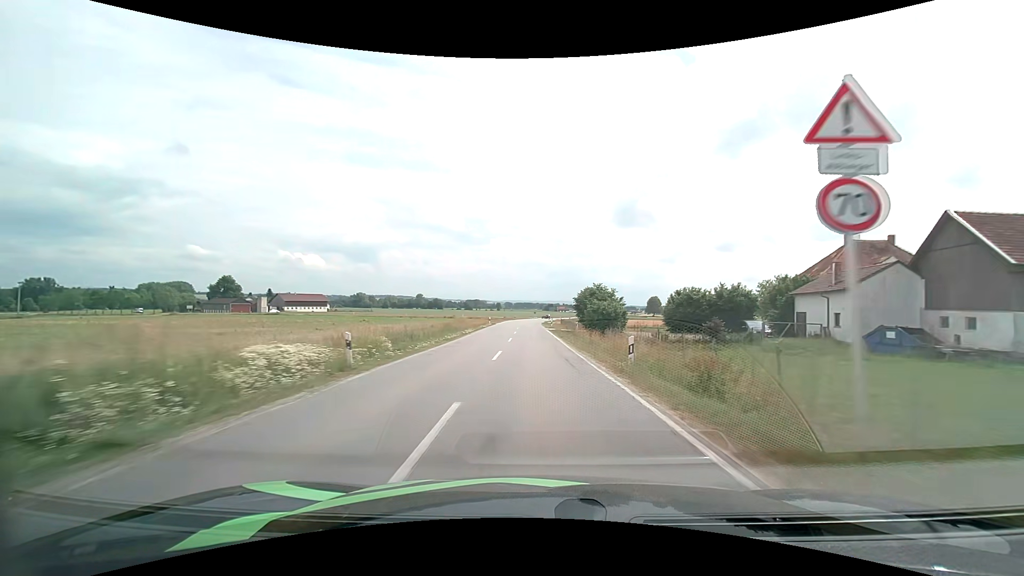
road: secondary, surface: asphalt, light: Day
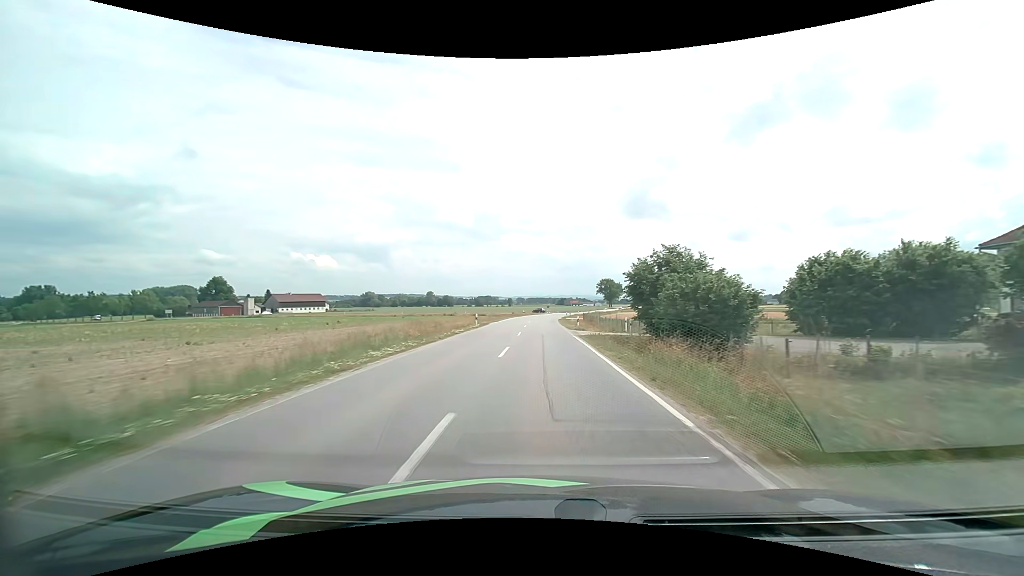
(-0.3, +23.9) m; -1°
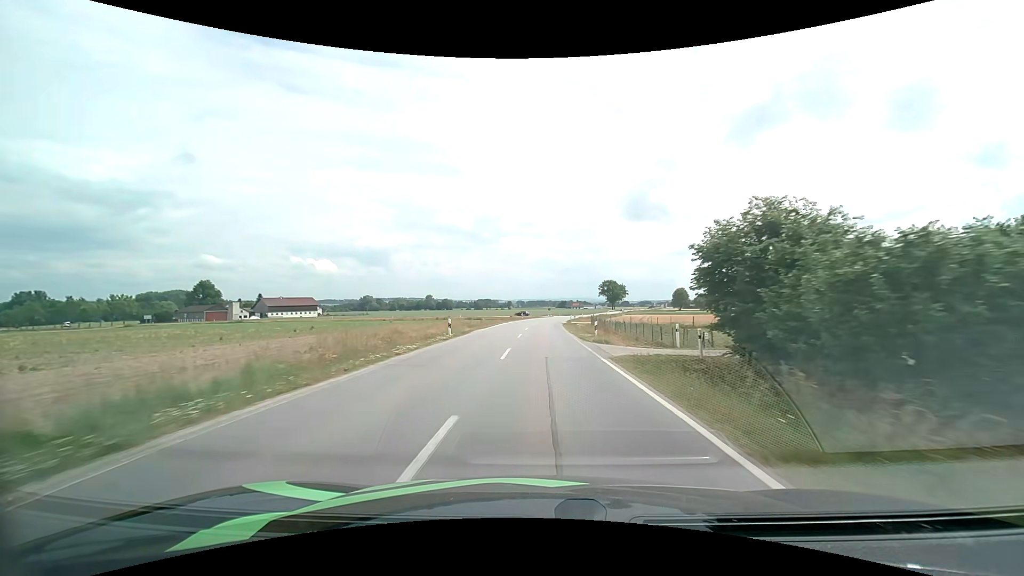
(0.0, +11.5) m; 0°
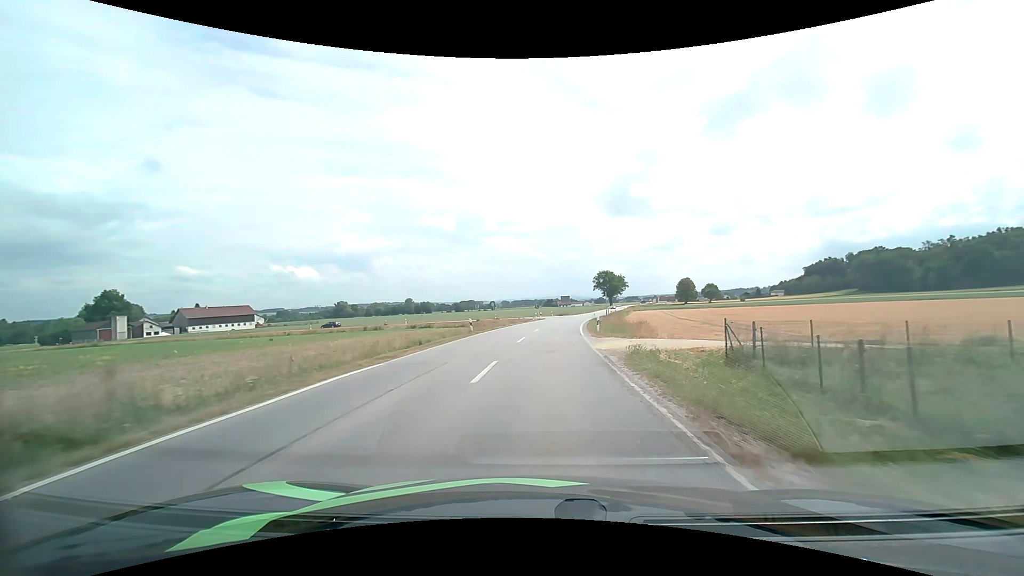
(+0.6, +49.1) m; +2°
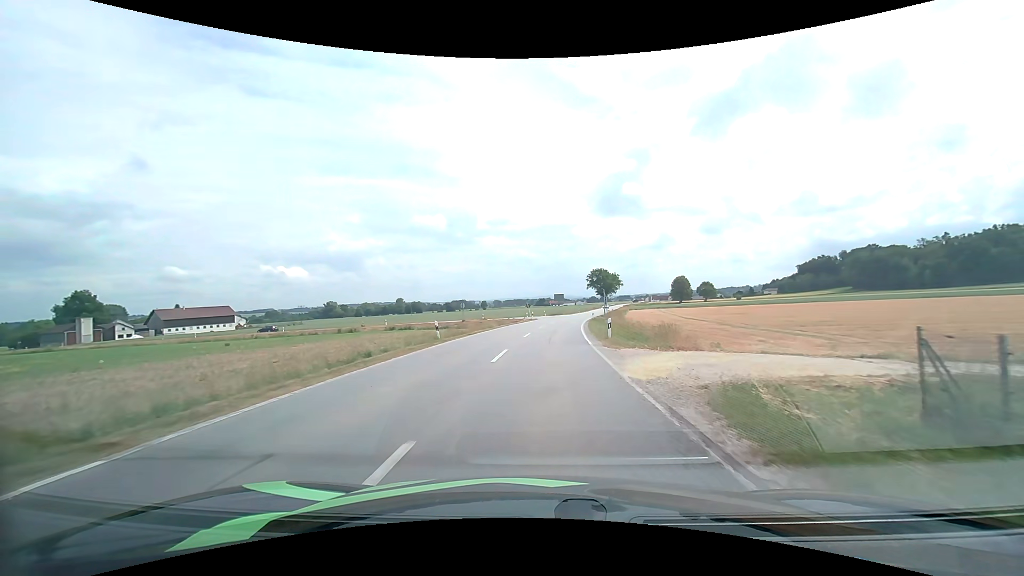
(+0.1, +8.1) m; +1°
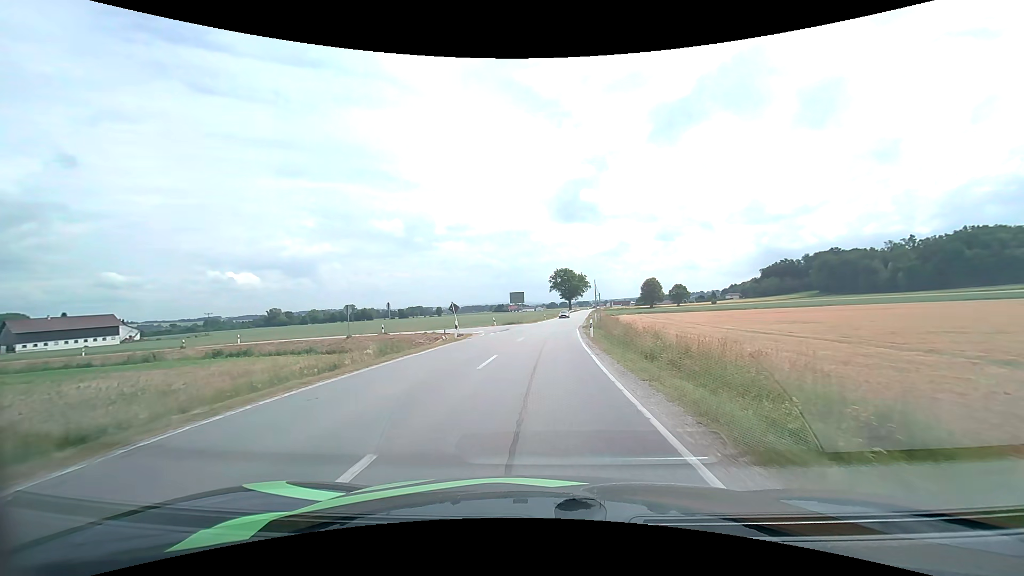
(+1.4, +34.3) m; +4°
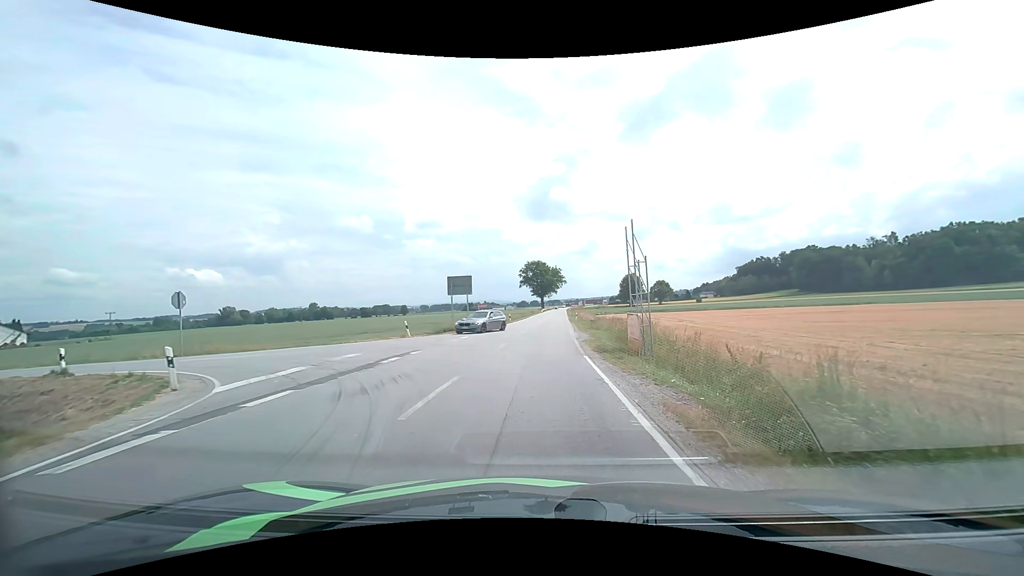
(+1.0, +28.0) m; +4°
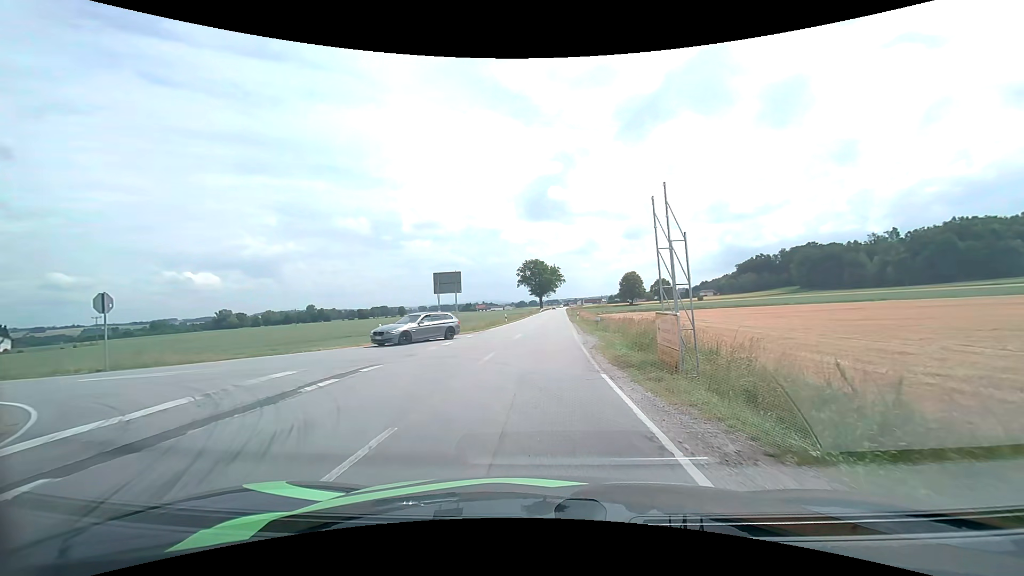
(0.0, +4.5) m; 0°
(-1, +10) (-7, +17) (-17, +19) (-27, +20) (-37, +22) (-47, +23) (-57, +24) (-67, +25) (-77, +26) (-87, +27) m
